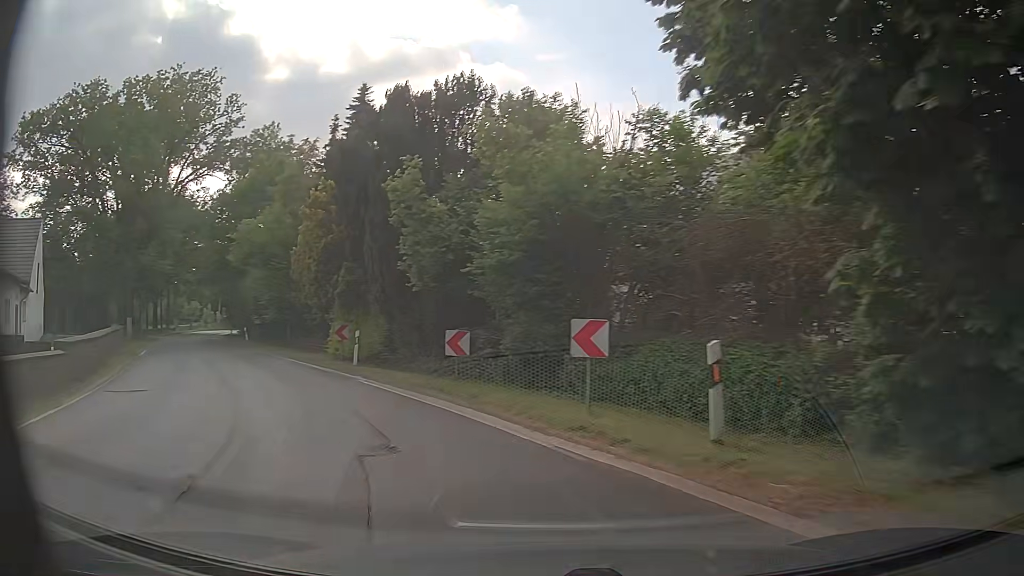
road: primary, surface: asphalt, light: Day
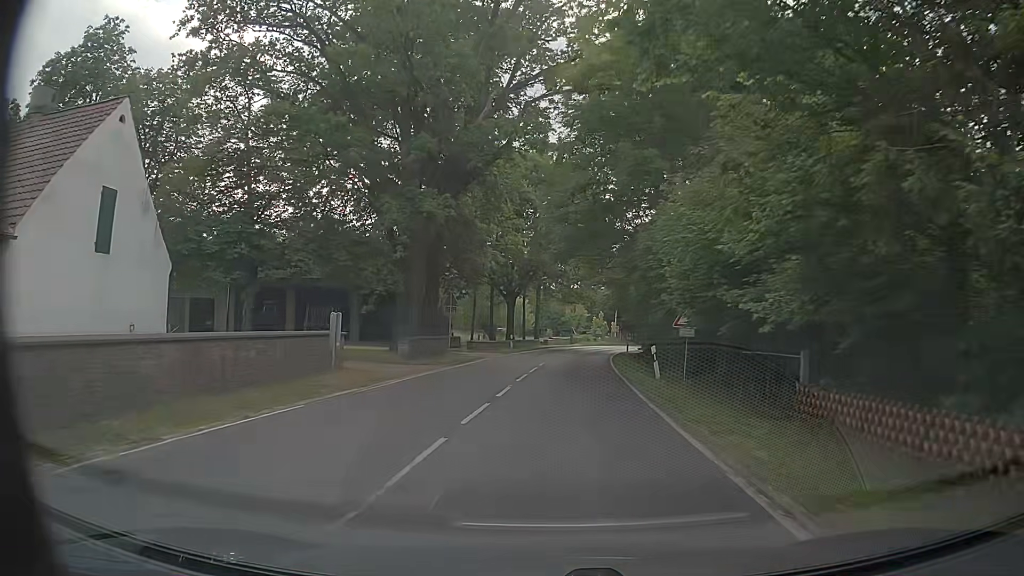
(-11.6, +25.3) m; -36°
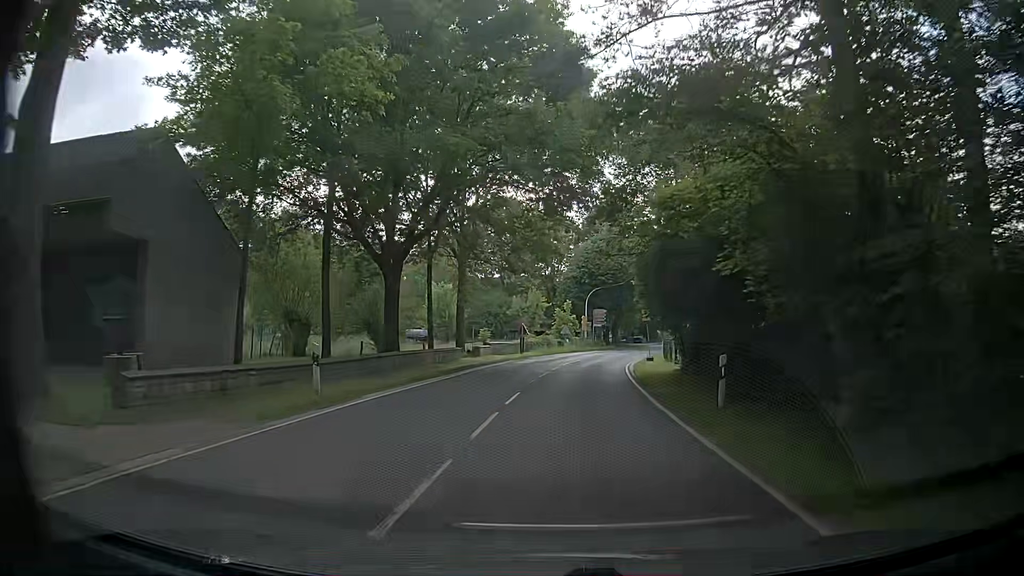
(+1.6, +33.3) m; +7°
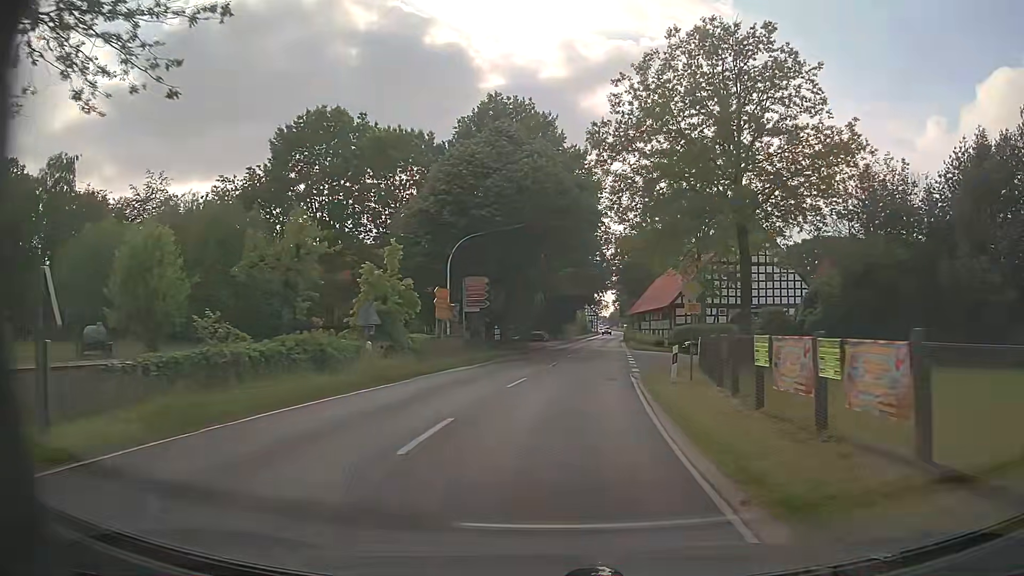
(+1.7, +37.6) m; +8°
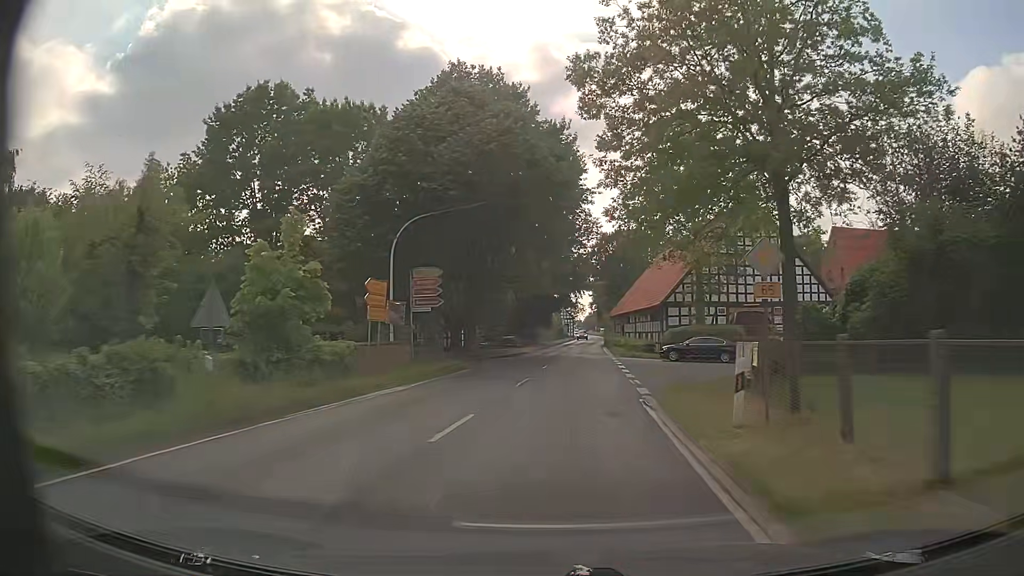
(+0.1, +7.7) m; +2°
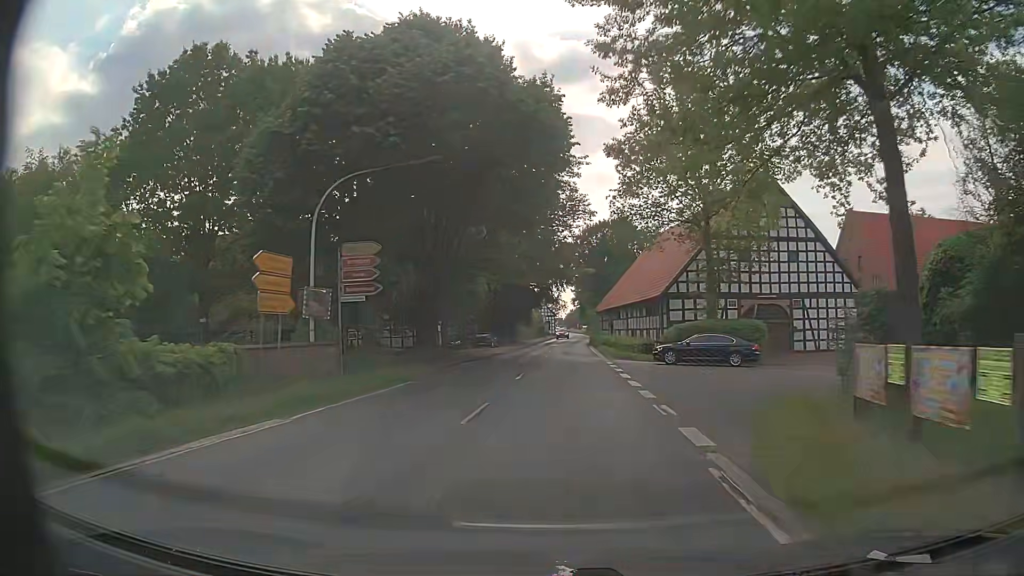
(+0.1, +7.7) m; +1°
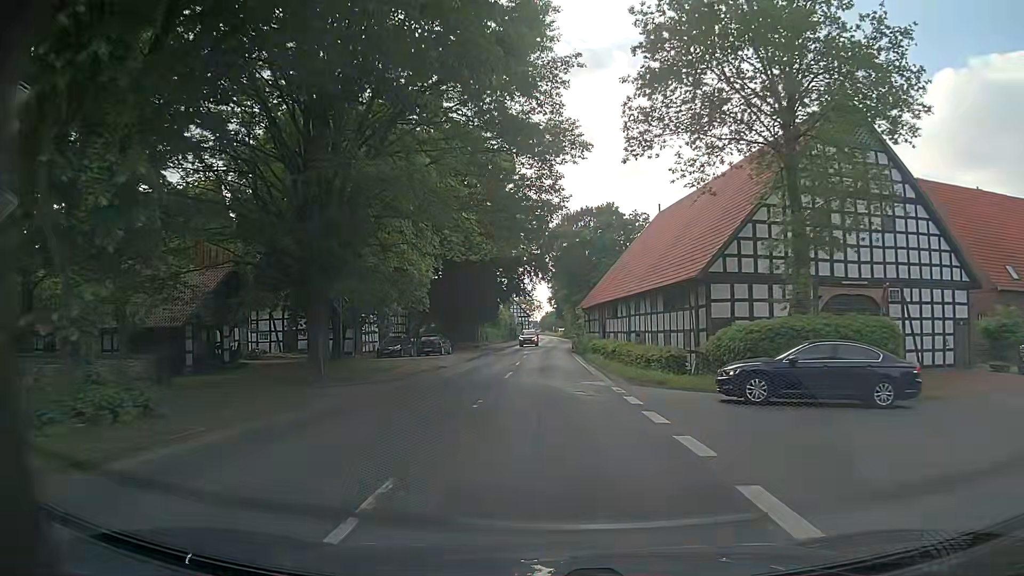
(+0.4, +15.6) m; +2°
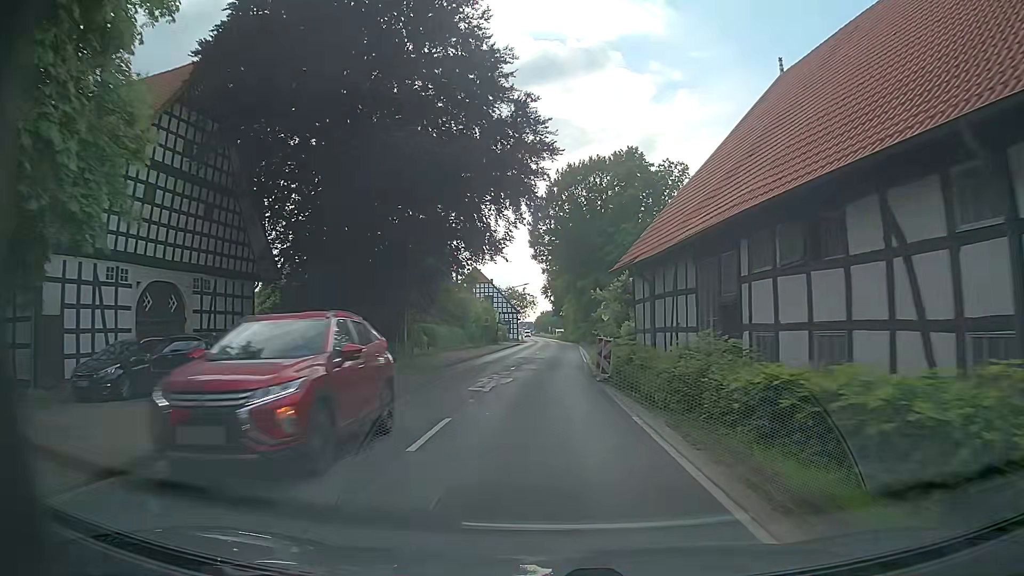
(+0.3, +31.3) m; +1°
(0, +10) (0, +20) (0, +30) (+1, +40) (+1, +50) (+1, +60) (+1, +70) (+1, +80) (+1, +90) (+1, +100) m
